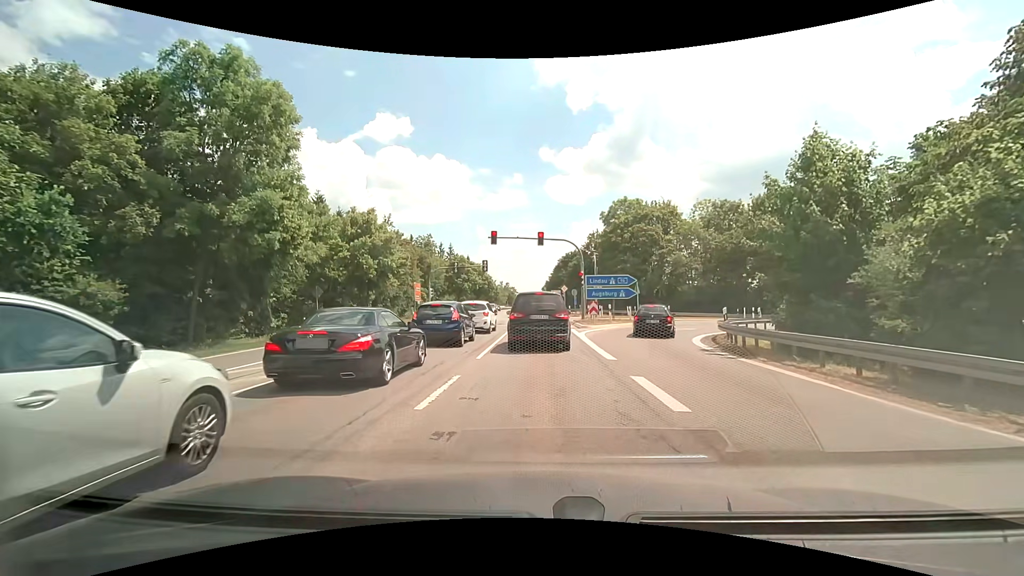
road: secondary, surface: asphalt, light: Day
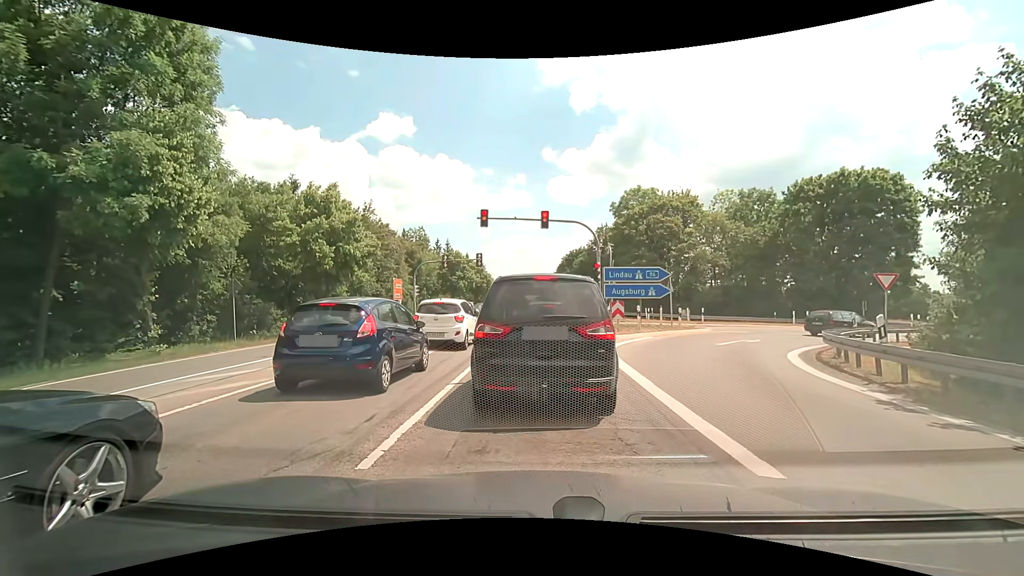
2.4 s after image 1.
(+0.1, +7.7) m; +2°
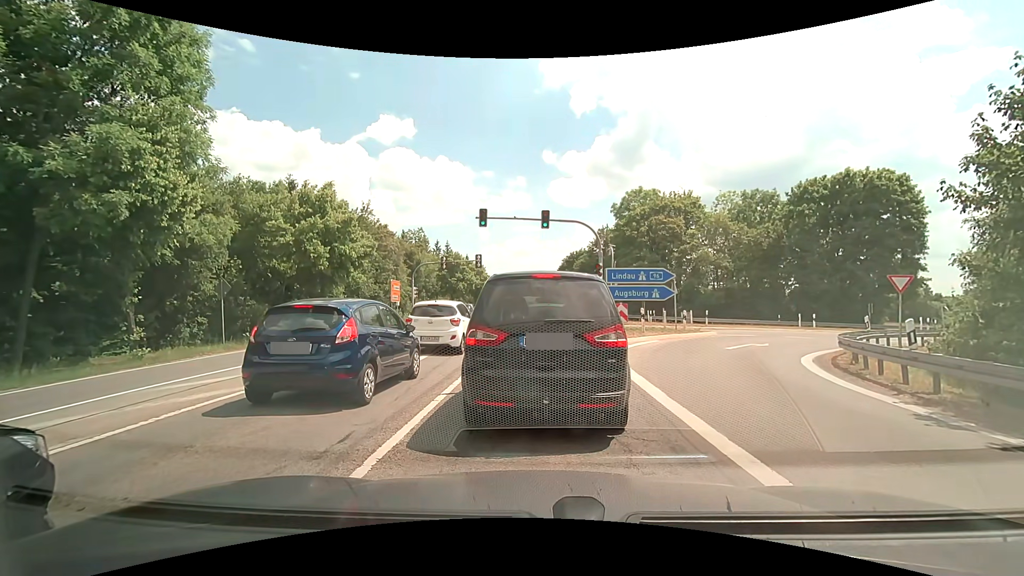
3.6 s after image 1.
(0.0, +0.7) m; 0°
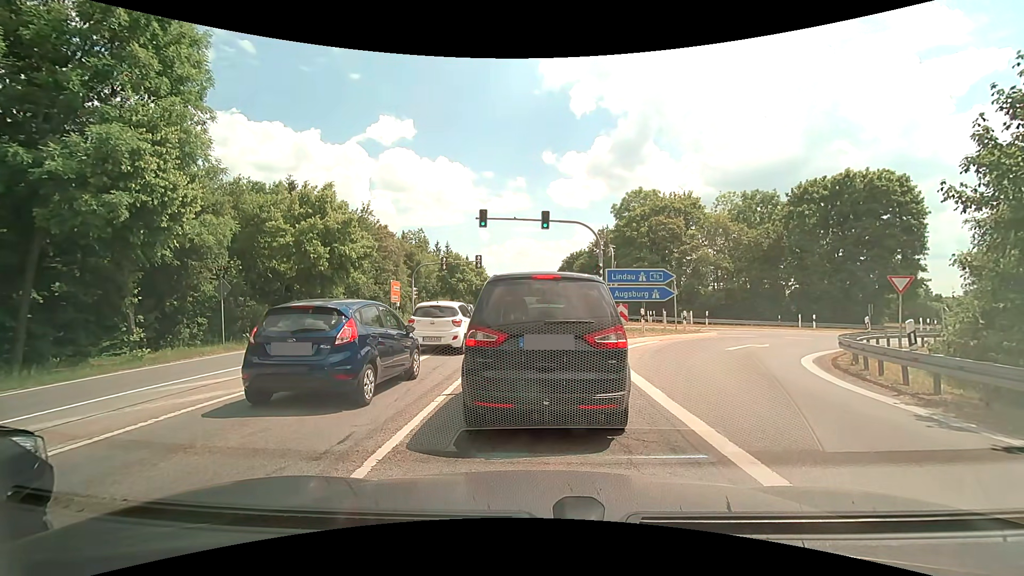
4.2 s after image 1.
(0.0, +0.1) m; 0°
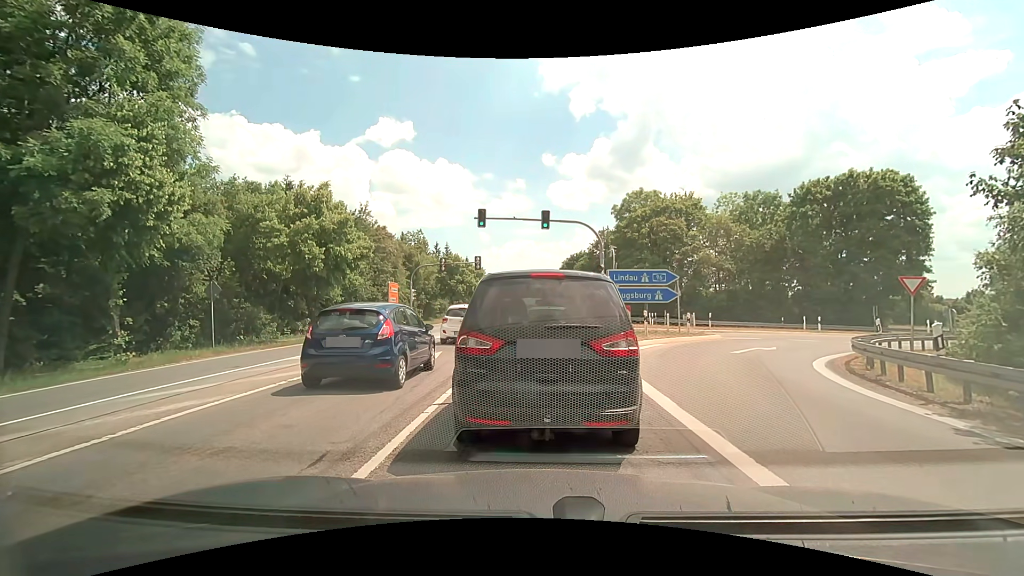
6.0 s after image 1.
(0.0, +0.6) m; 0°
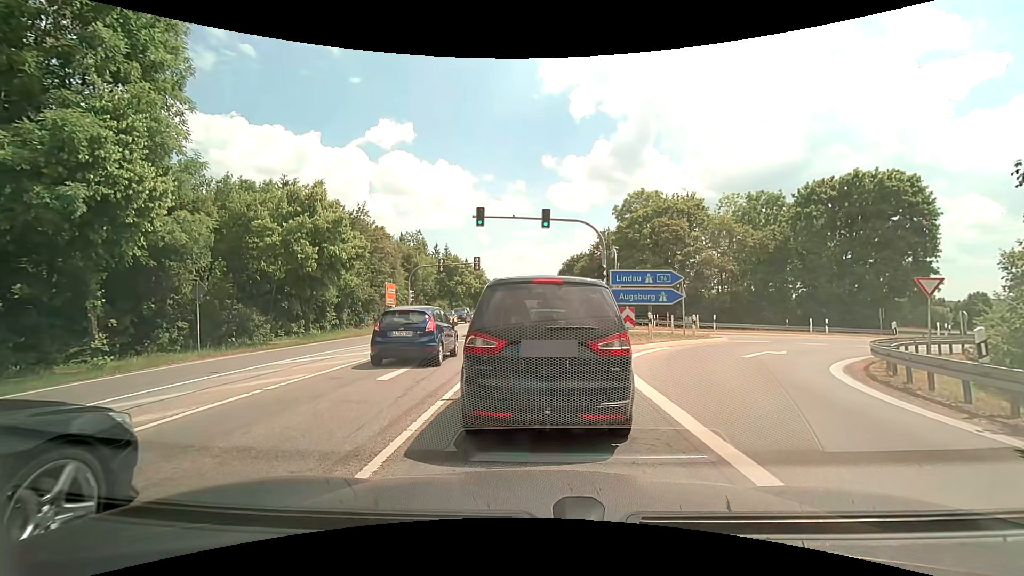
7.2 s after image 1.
(0.0, +0.9) m; 0°
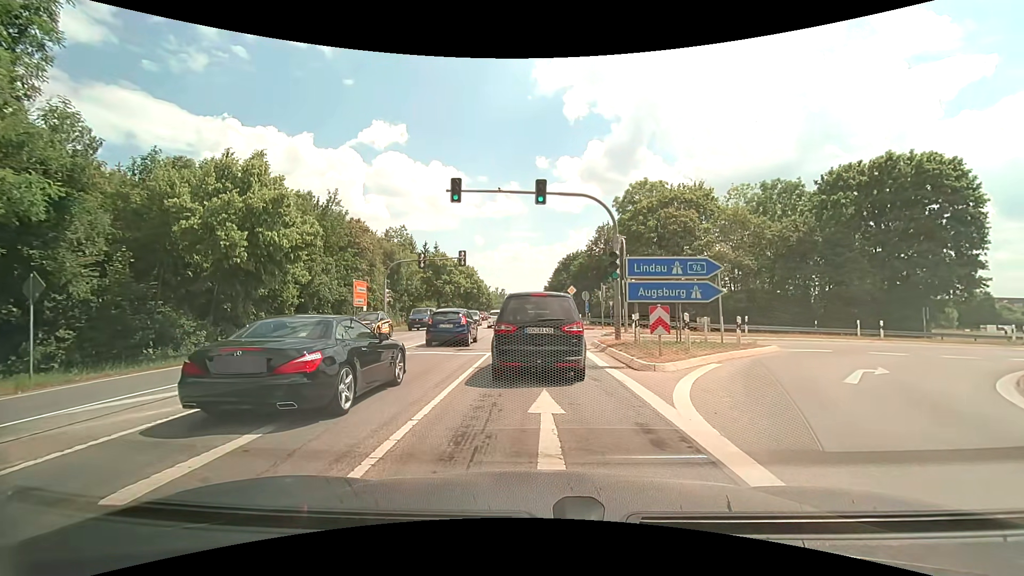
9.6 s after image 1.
(-0.1, +6.3) m; -1°
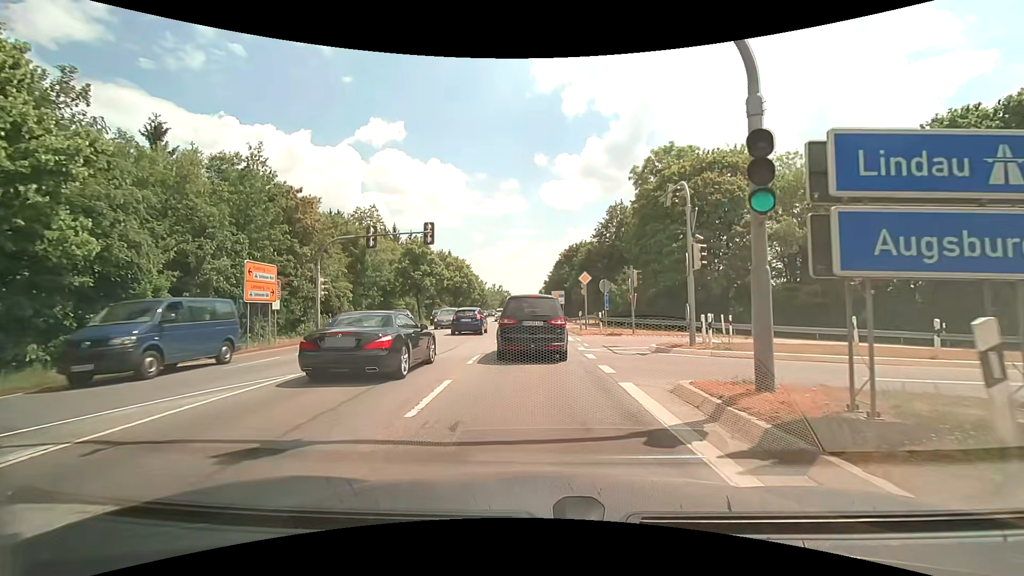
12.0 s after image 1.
(+0.1, +12.8) m; 0°
(0, +10) (0, +20) (0, +30) (0, +40) (0, +50) (0, +60) (-1, +70) (-1, +80) (-1, +90) (-1, +100) m
